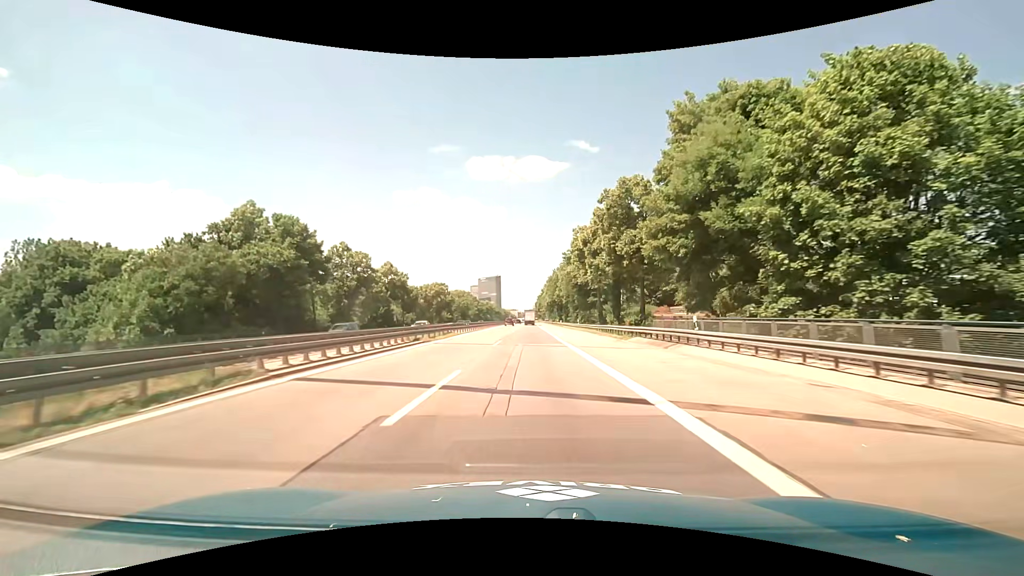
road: motorway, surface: asphalt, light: Day
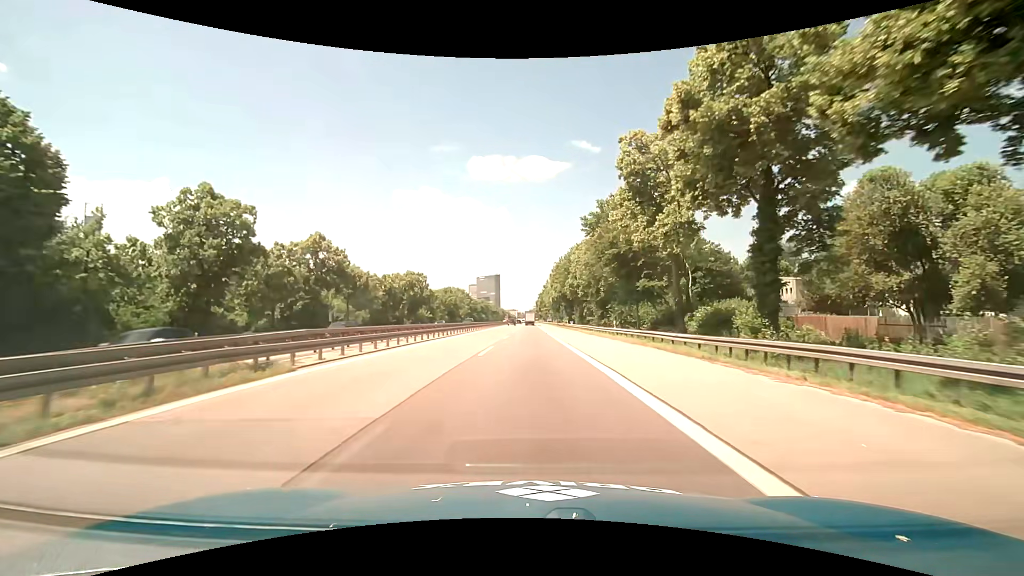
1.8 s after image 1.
(-0.1, +29.9) m; 0°
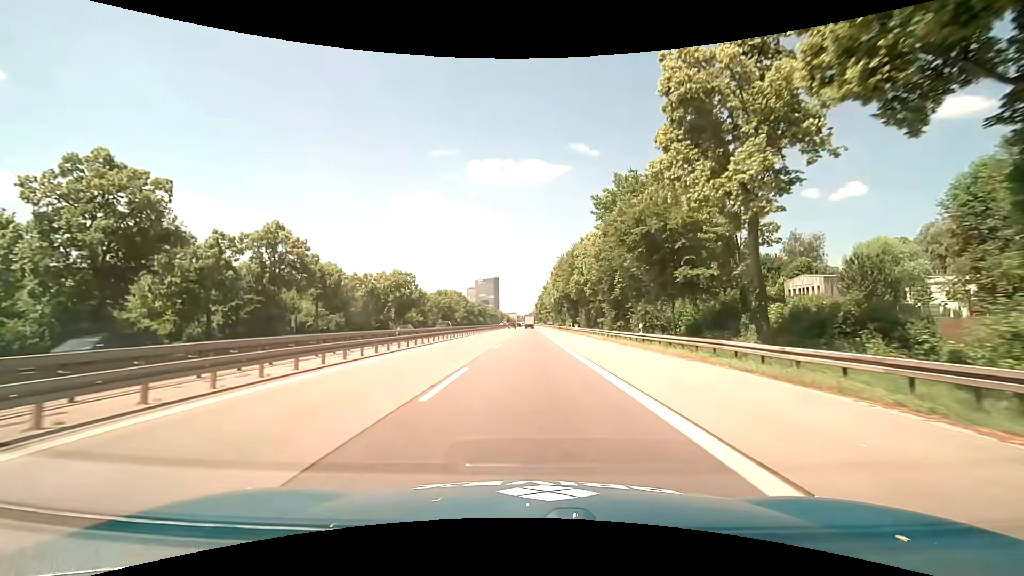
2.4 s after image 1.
(0.0, +9.7) m; 0°
(0, +10) (0, +20) (0, +30) (0, +40) (0, +50) (0, +60) (0, +70) (0, +80) (0, +90) (0, +100) m
